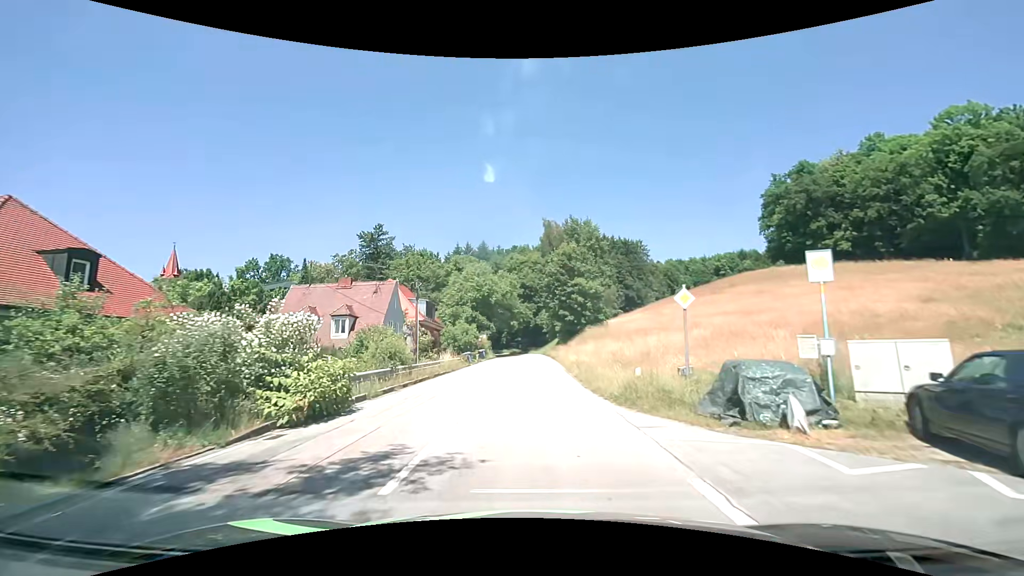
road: tertiary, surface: asphalt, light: Day
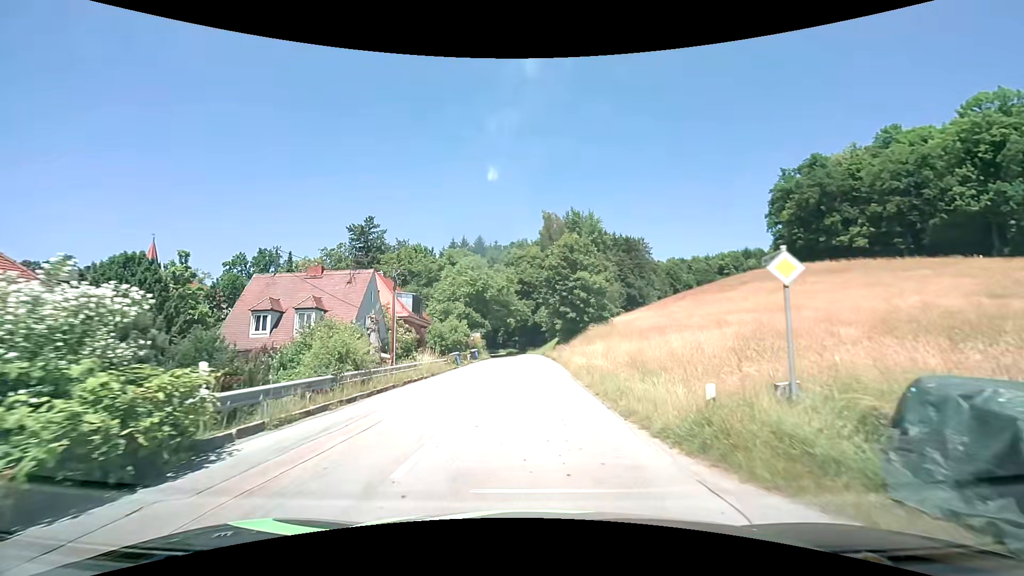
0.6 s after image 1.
(0.0, +5.4) m; 0°
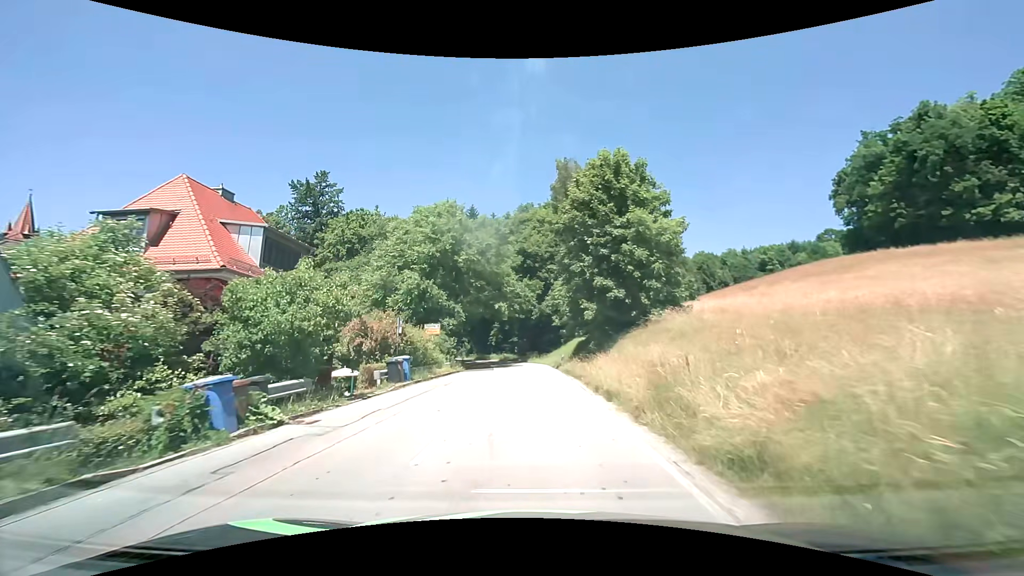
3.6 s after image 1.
(0.0, +27.5) m; 0°
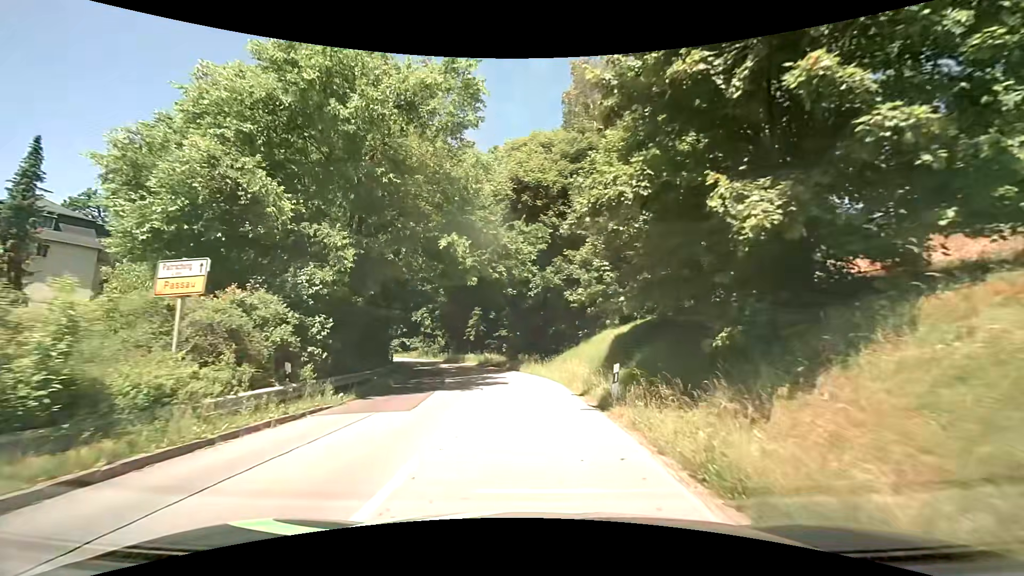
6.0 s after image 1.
(+0.1, +22.3) m; +1°
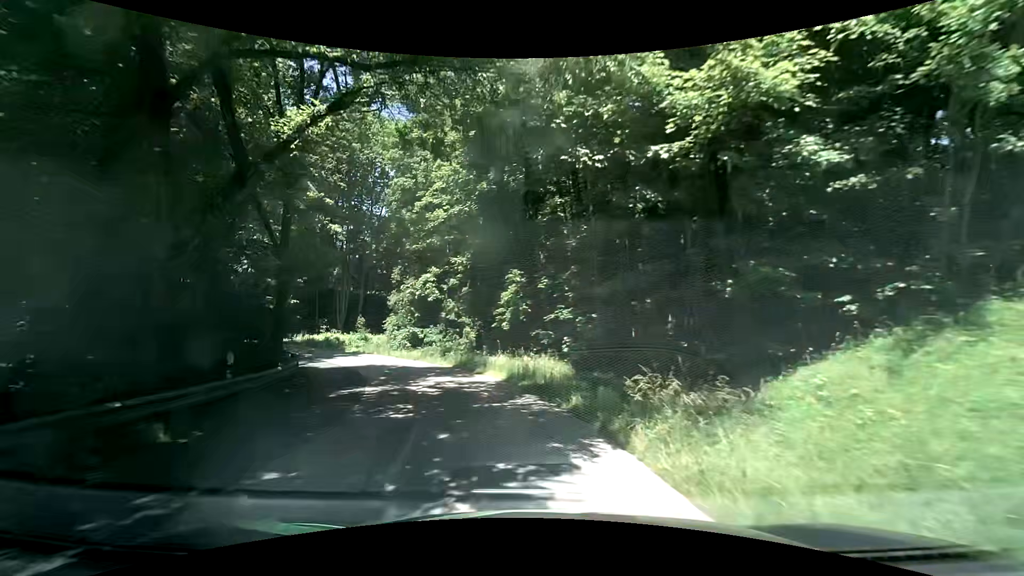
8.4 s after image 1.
(-1.0, +22.1) m; -7°
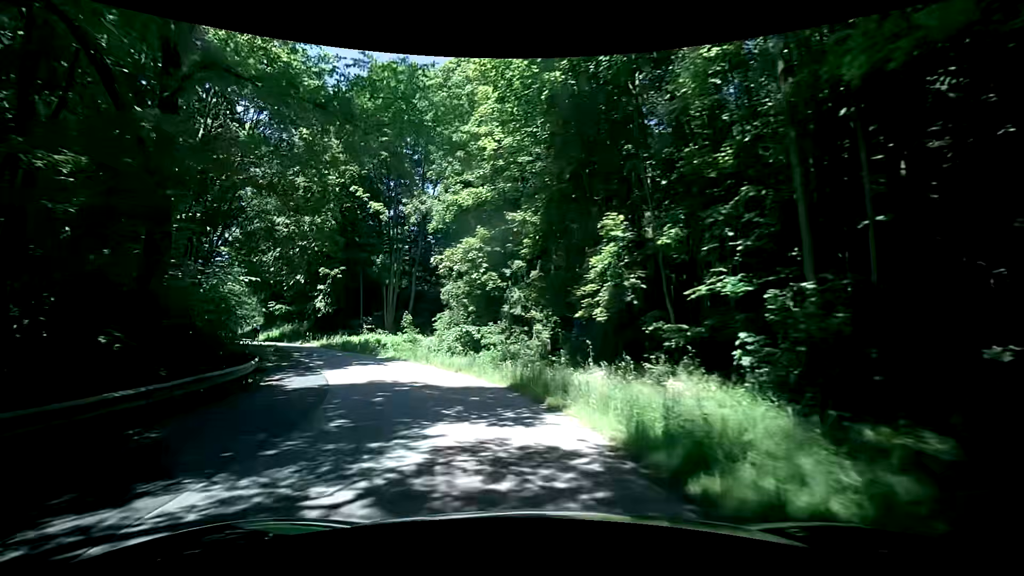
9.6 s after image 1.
(-0.9, +11.1) m; -10°
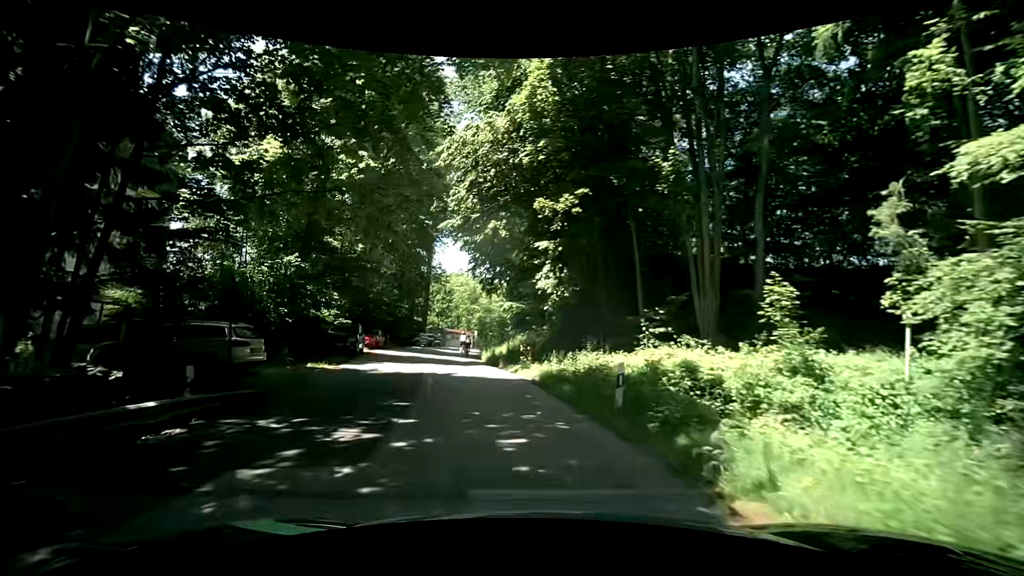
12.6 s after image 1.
(-5.7, +25.7) m; -32°
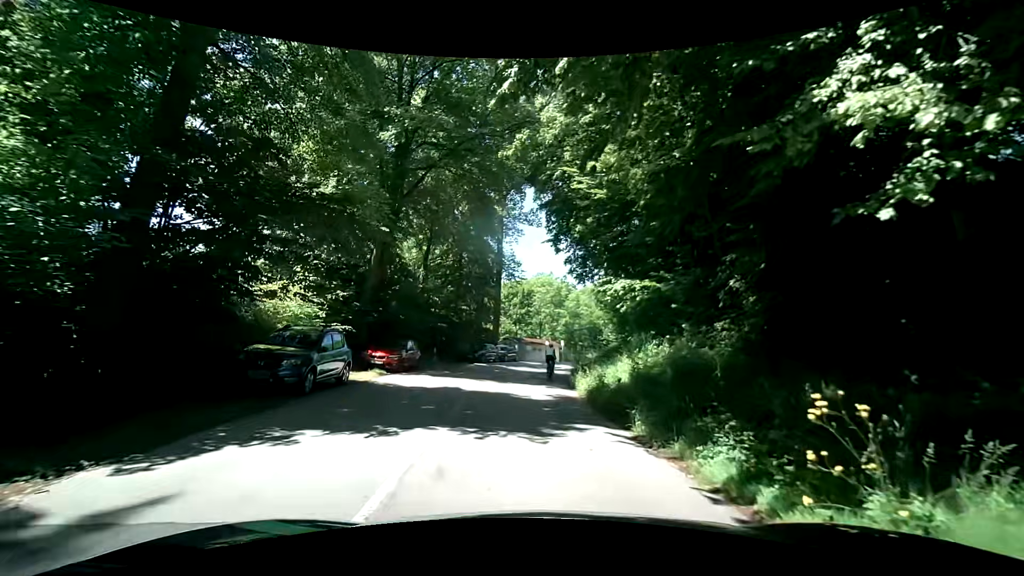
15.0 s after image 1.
(-1.0, +14.3) m; -8°
